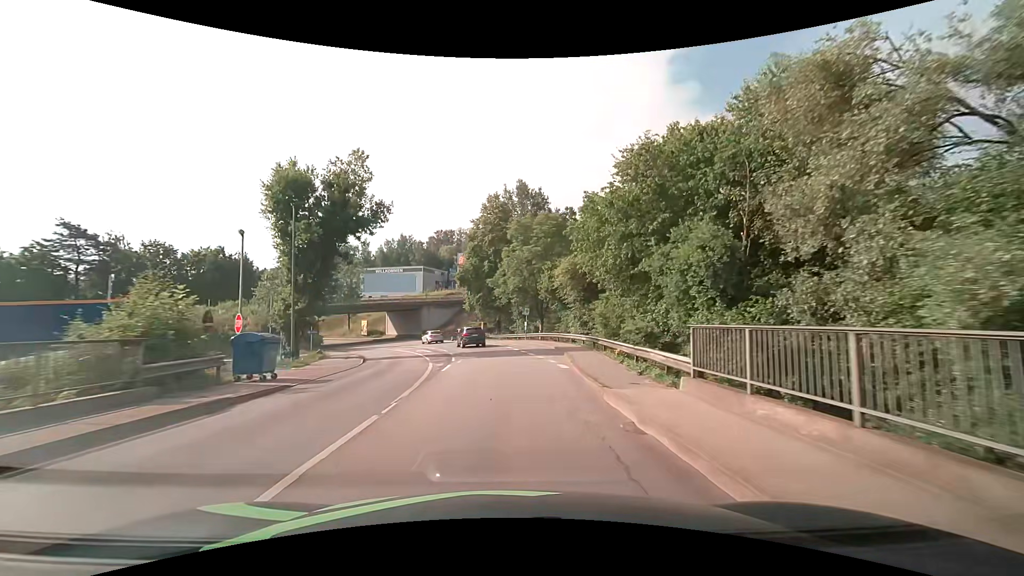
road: tertiary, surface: asphalt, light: Day
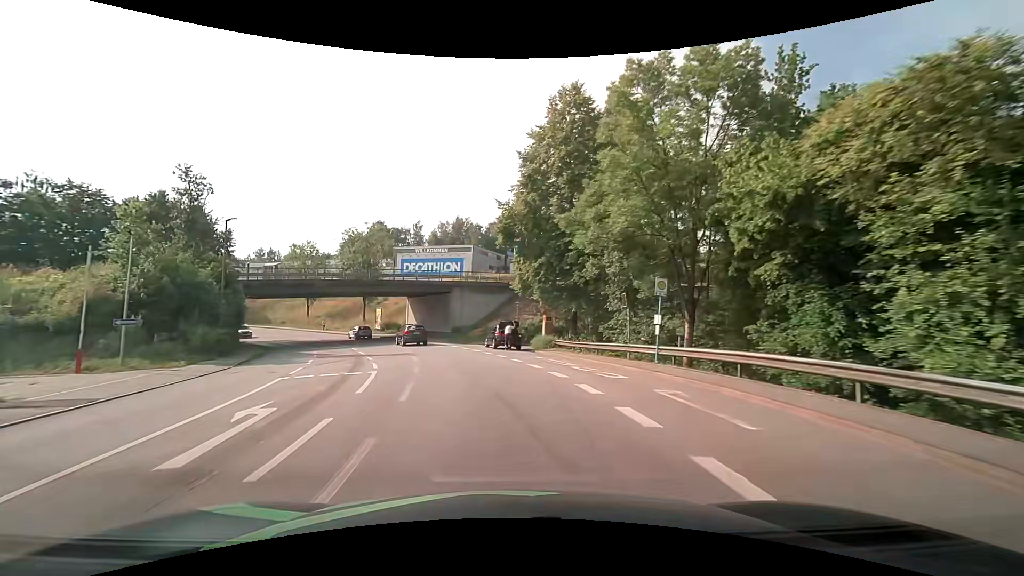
(-1.1, +30.5) m; -7°
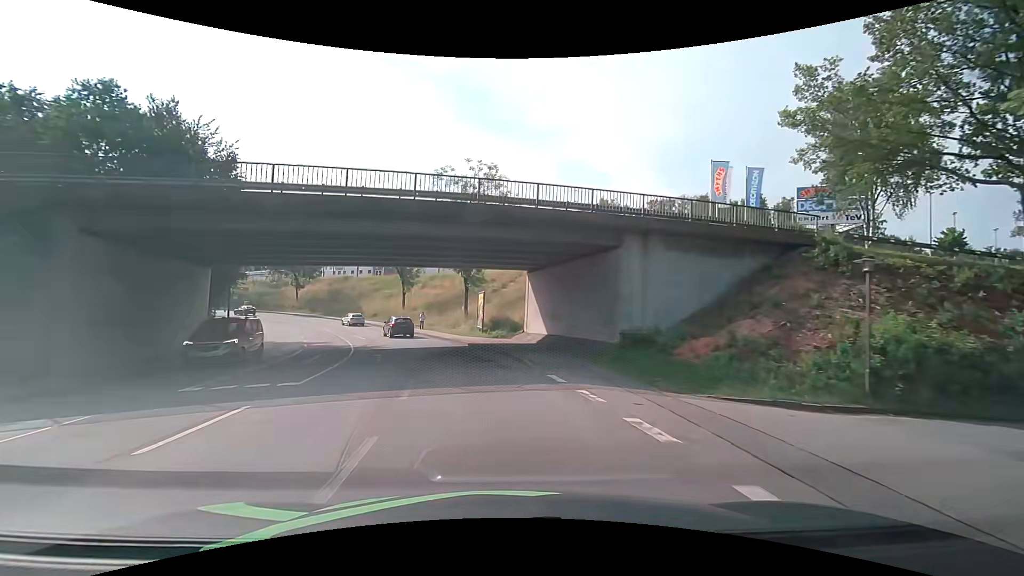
(-4.6, +30.1) m; -16°
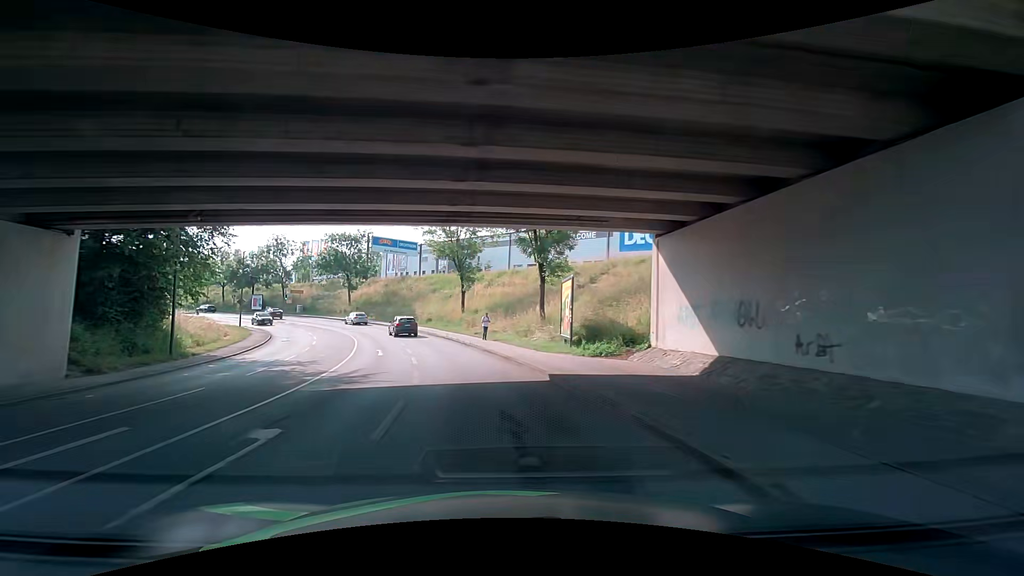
(-1.1, +15.2) m; -8°
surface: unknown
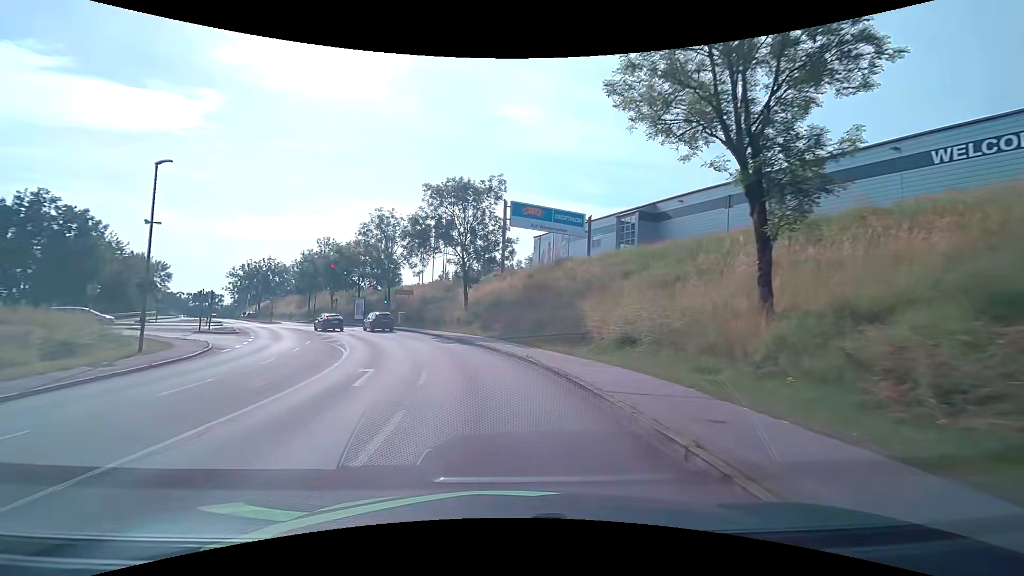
(-5.3, +37.3) m; -19°
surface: asphalt
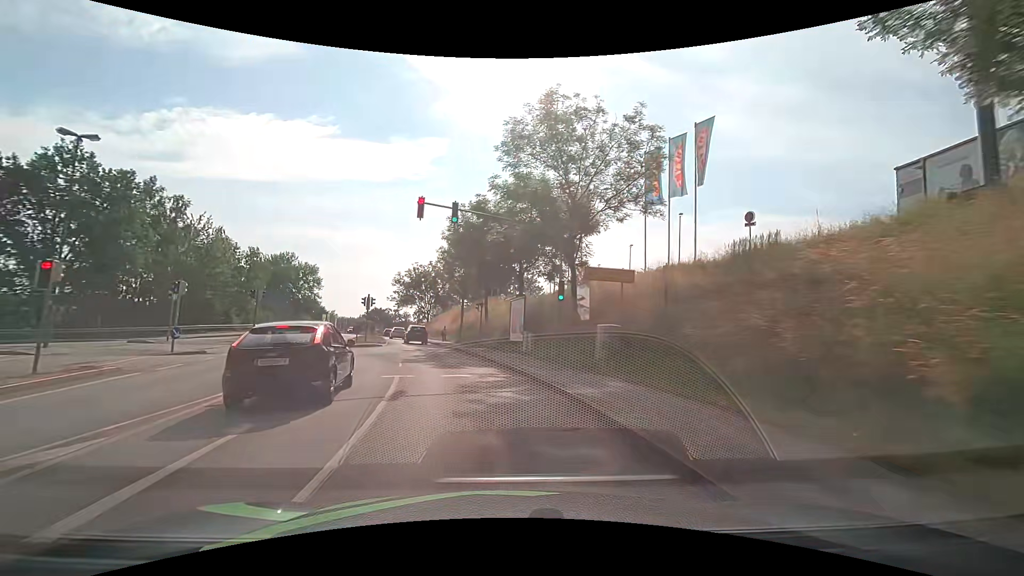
(-7.2, +36.3) m; -23°
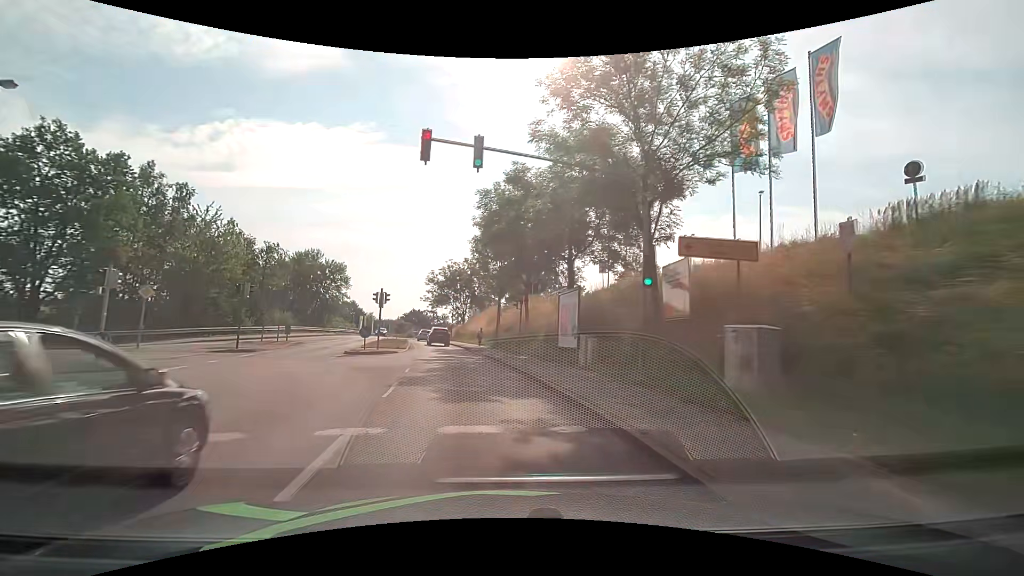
(-0.3, +7.4) m; -4°
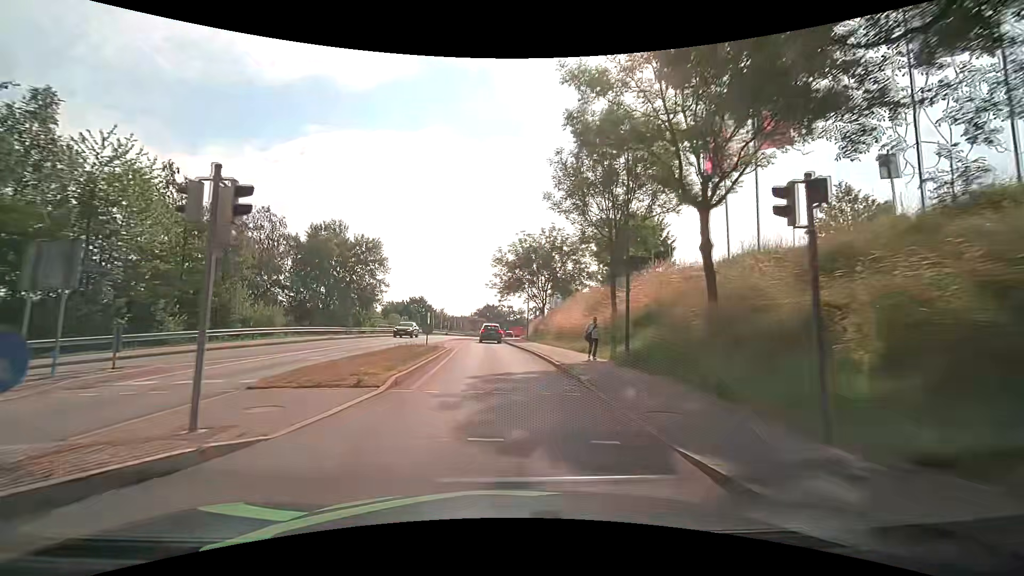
(-2.1, +22.5) m; -8°
(0, +10) (-1, +20) (-1, +30) (-2, +40) (-3, +50) (-3, +60) (-3, +70) (-3, +80) (-3, +90) (-3, +100) m
